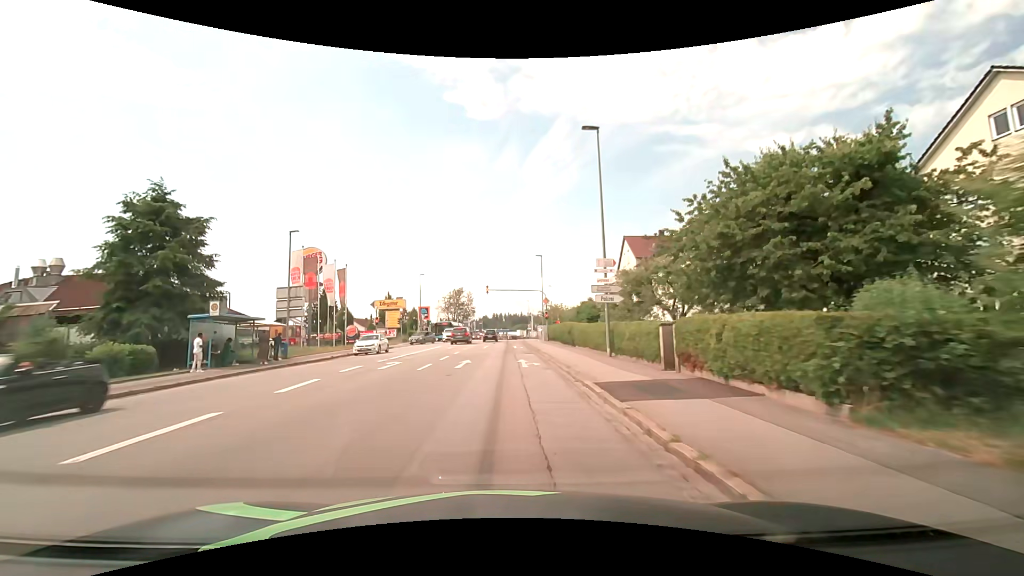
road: tertiary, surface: asphalt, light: Day
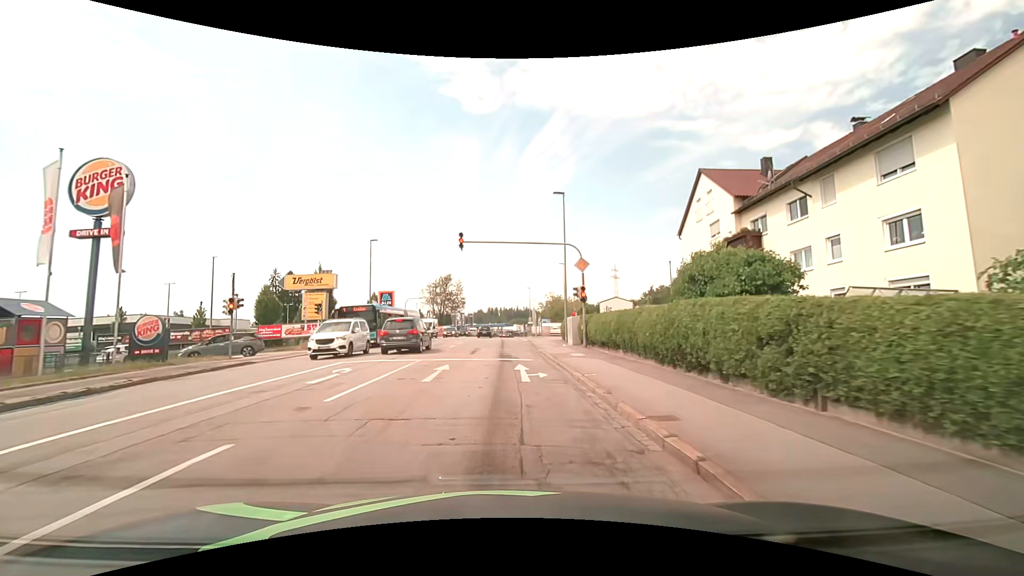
(0.0, +25.9) m; 0°
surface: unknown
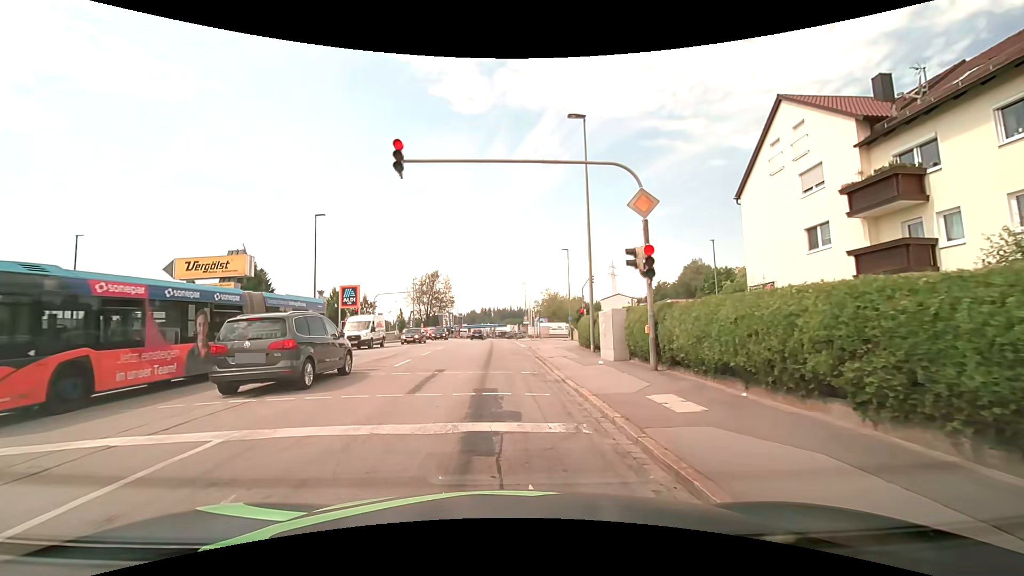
(+0.1, +12.1) m; 0°
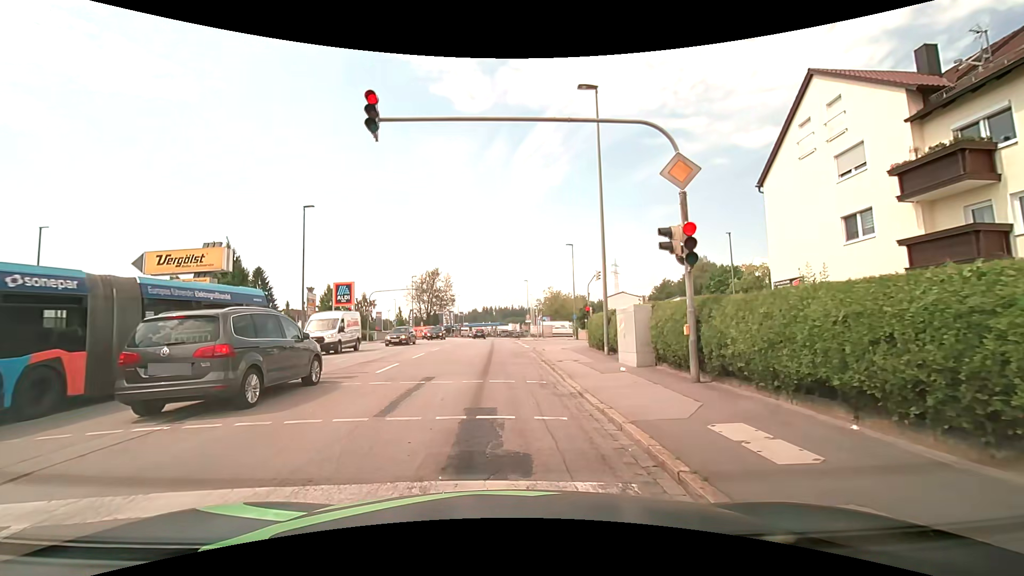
(0.0, +2.3) m; -1°
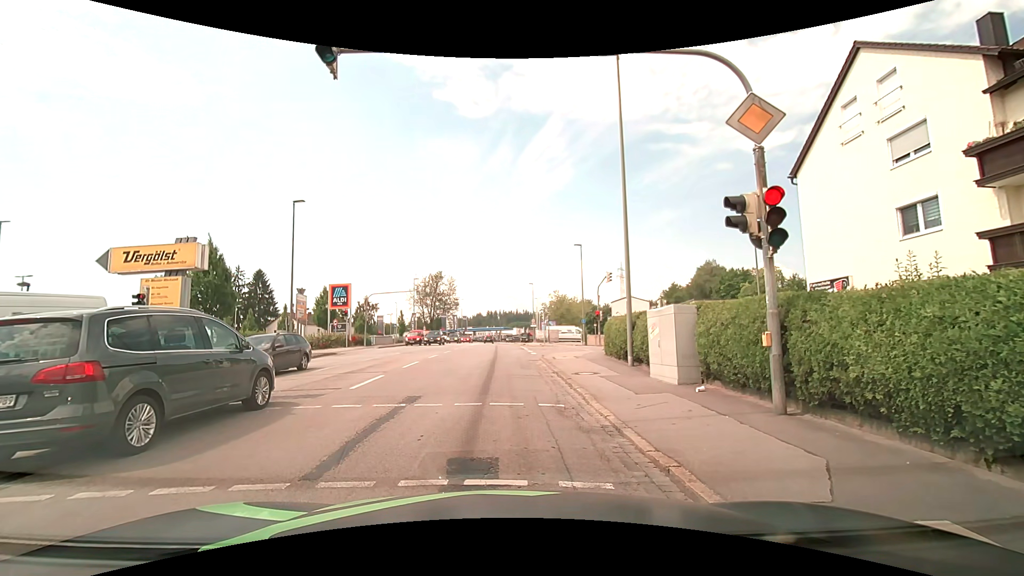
(+0.1, +2.5) m; +2°
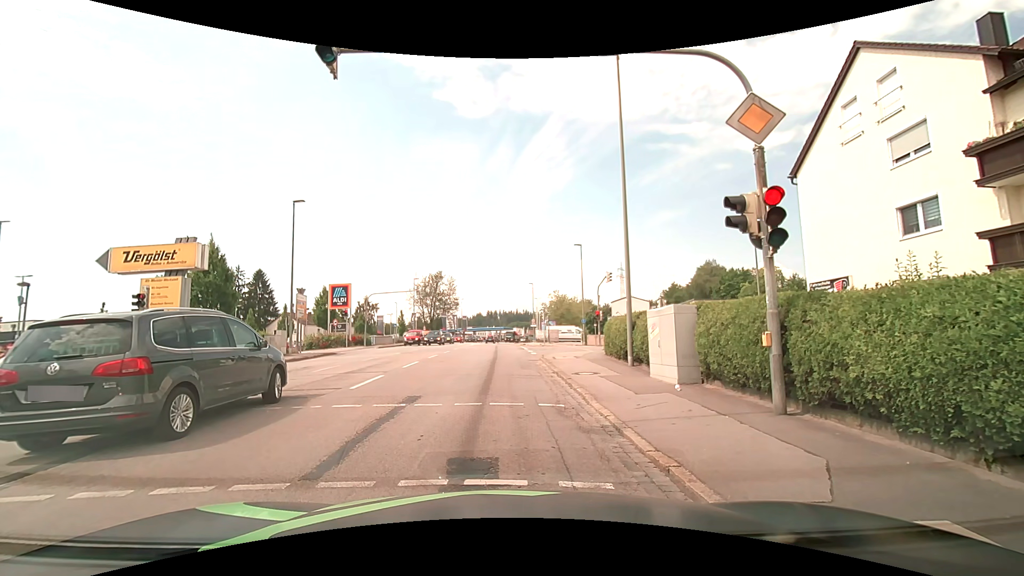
(0.0, 0.0) m; 0°
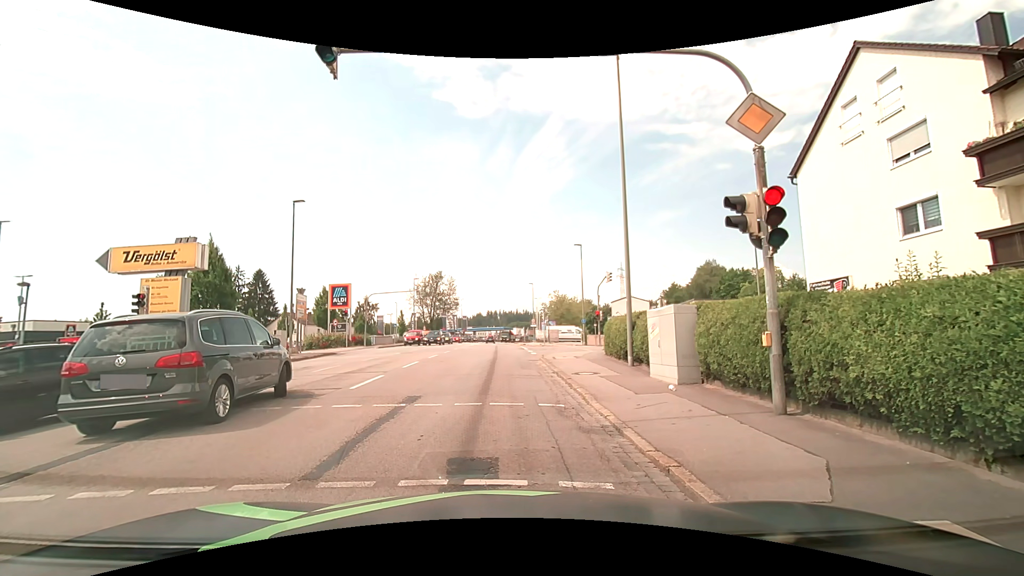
(0.0, 0.0) m; 0°
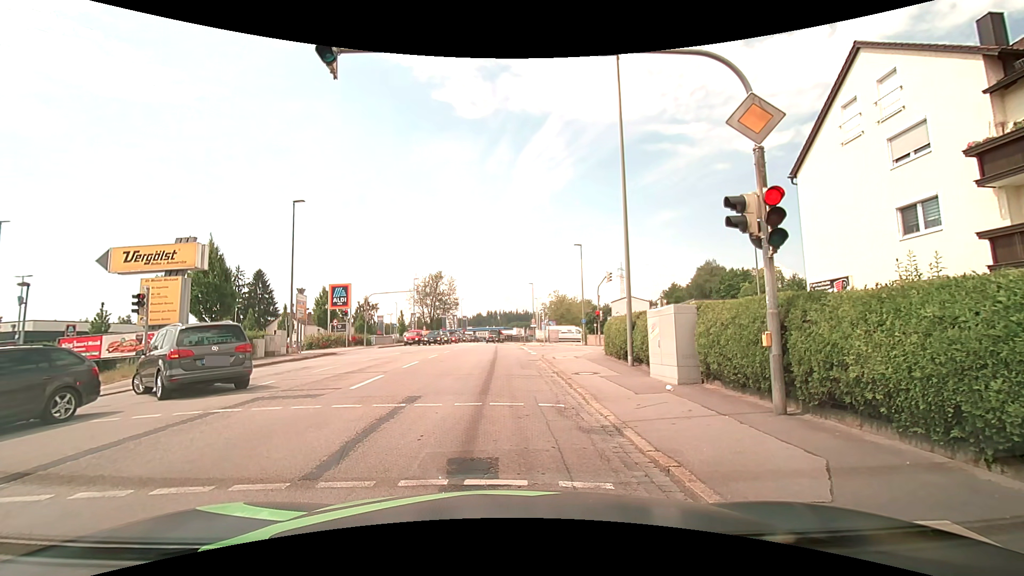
(0.0, 0.0) m; 0°
(0, +10) (0, +20) (-1, +30) (-1, +40) (-1, +50) (-2, +60) (-2, +70) (-2, +80) (-2, +90) (-1, +100) m
